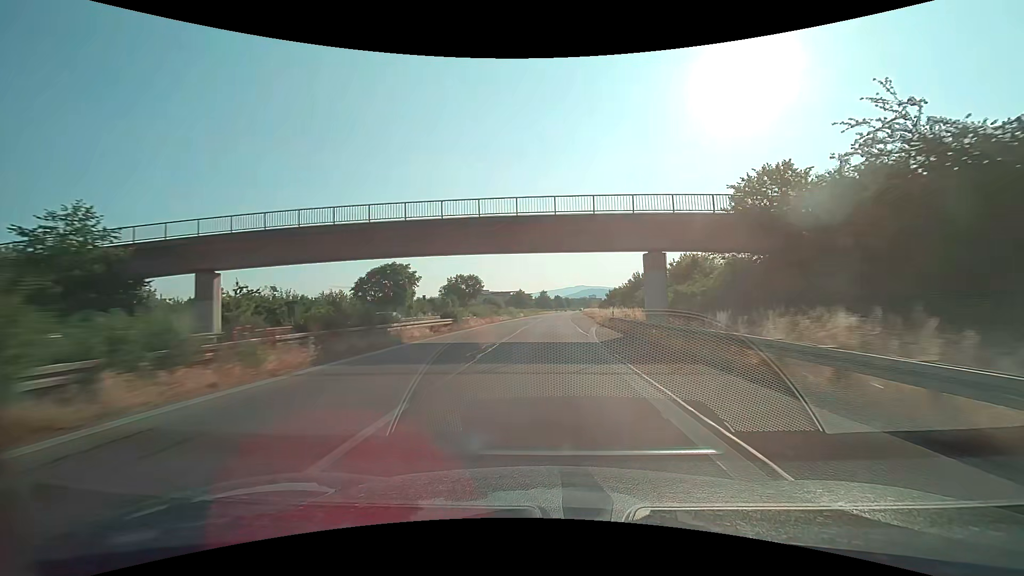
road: trunk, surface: asphalt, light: Day
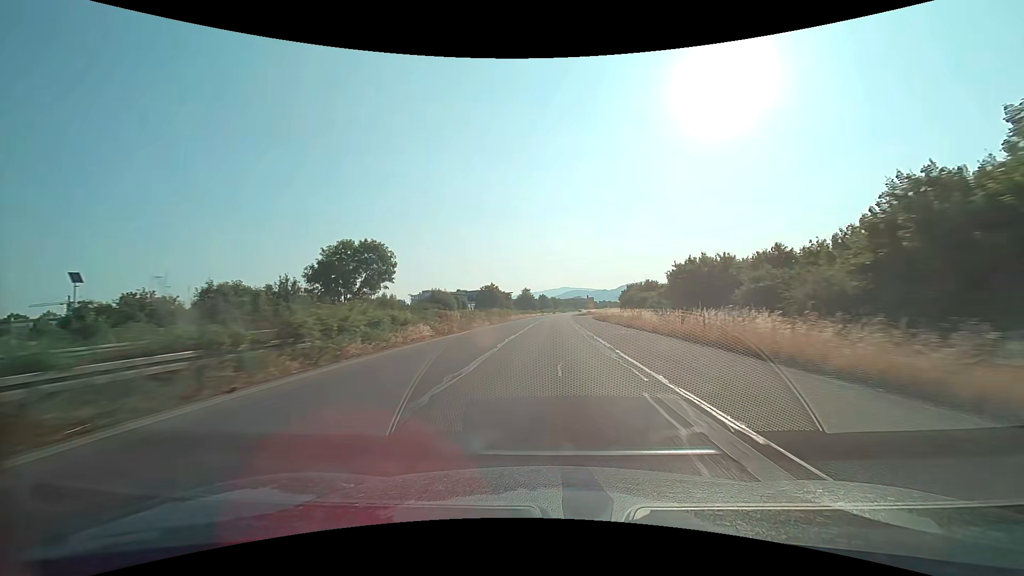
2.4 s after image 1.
(+0.9, +63.3) m; +2°
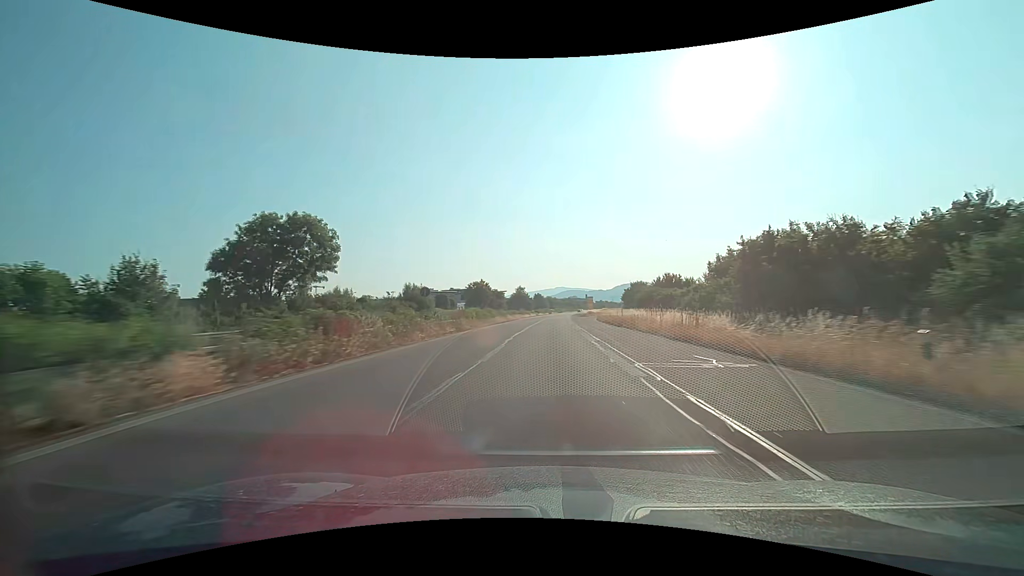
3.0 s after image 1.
(+0.1, +15.8) m; 0°
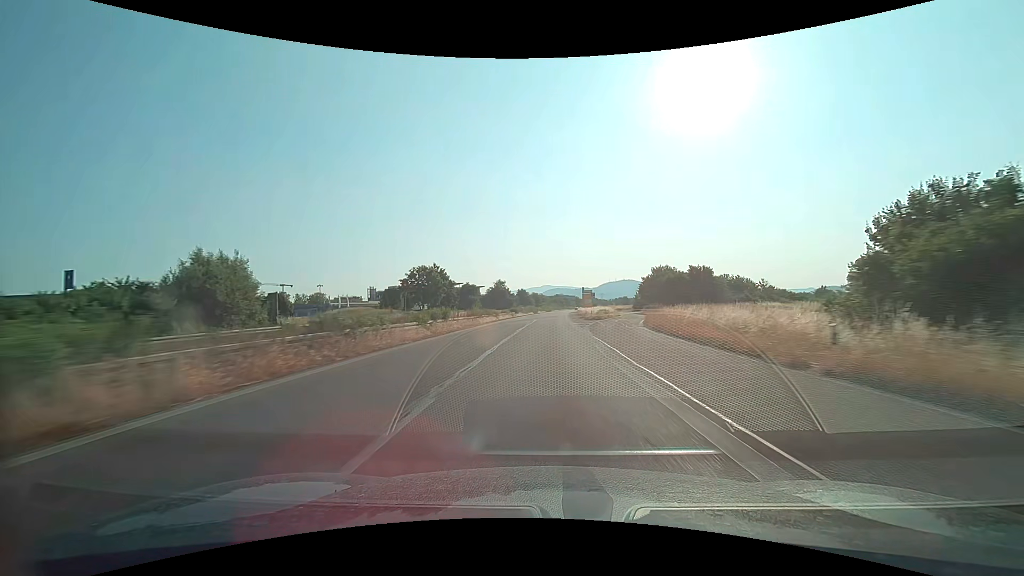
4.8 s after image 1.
(+0.7, +47.4) m; +2°
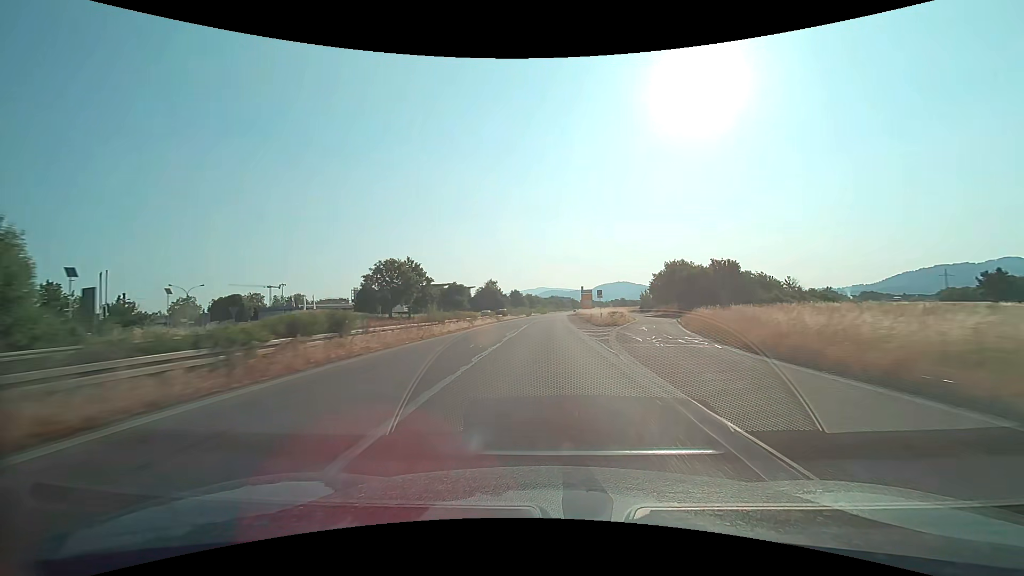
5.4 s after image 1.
(+0.1, +15.8) m; +1°
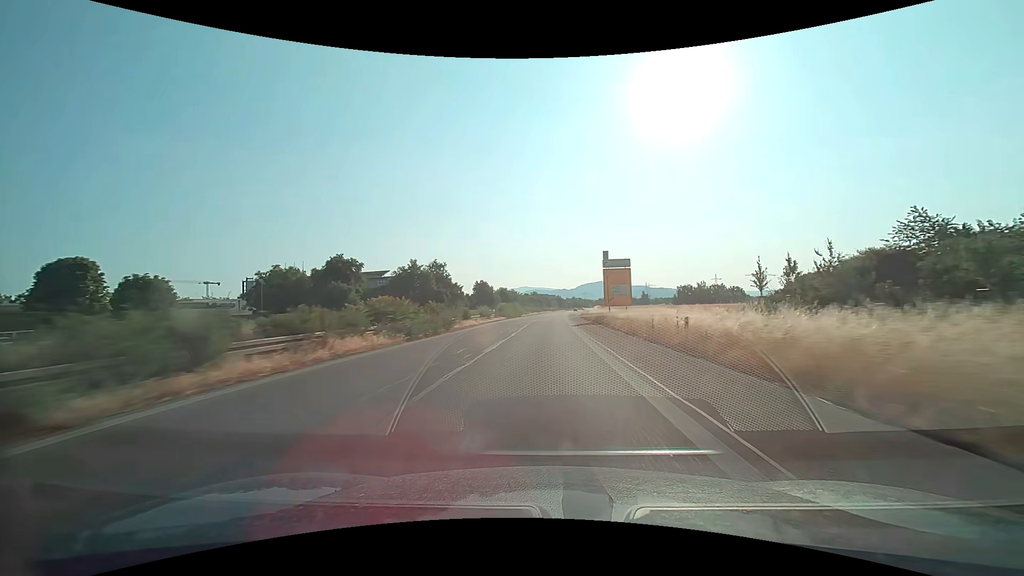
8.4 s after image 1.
(+1.5, +79.1) m; +2°
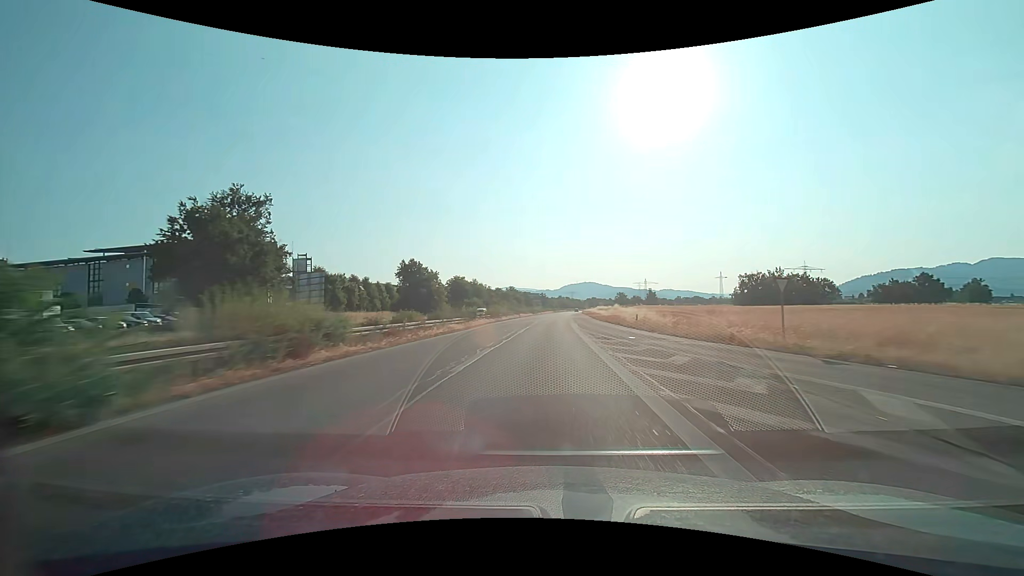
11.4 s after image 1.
(+1.5, +79.1) m; +2°
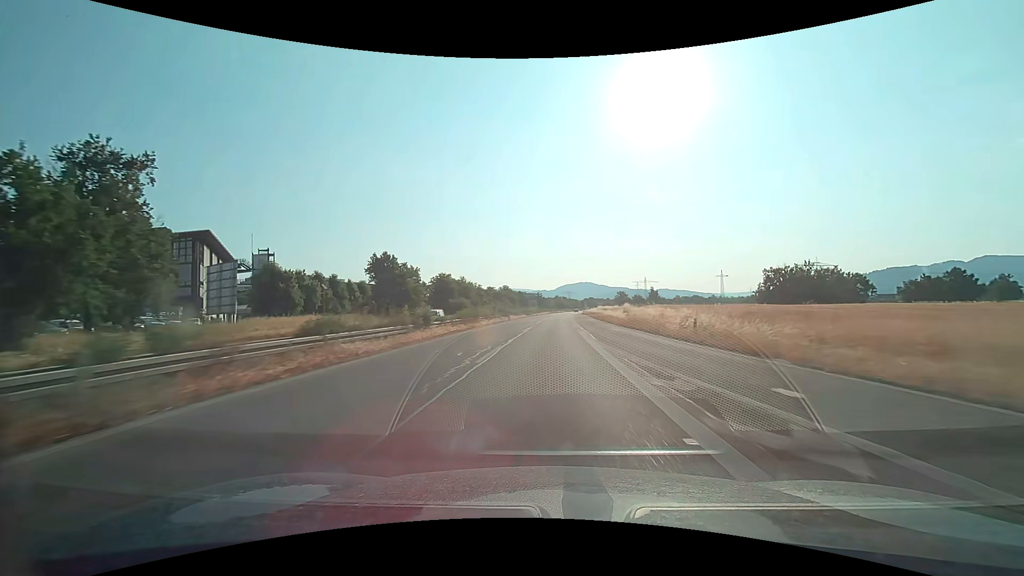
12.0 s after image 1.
(+0.1, +15.8) m; 0°
